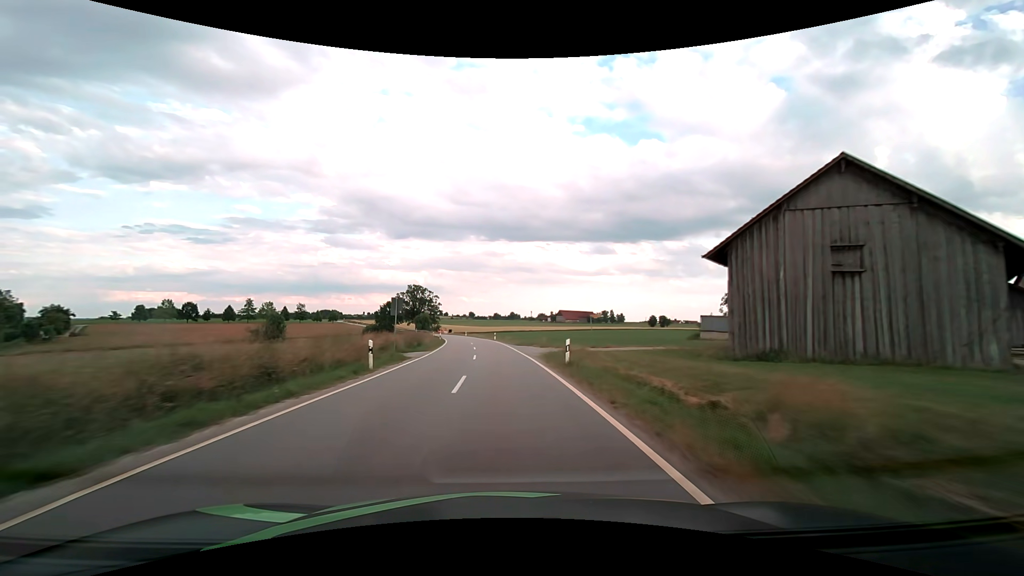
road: tertiary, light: Day
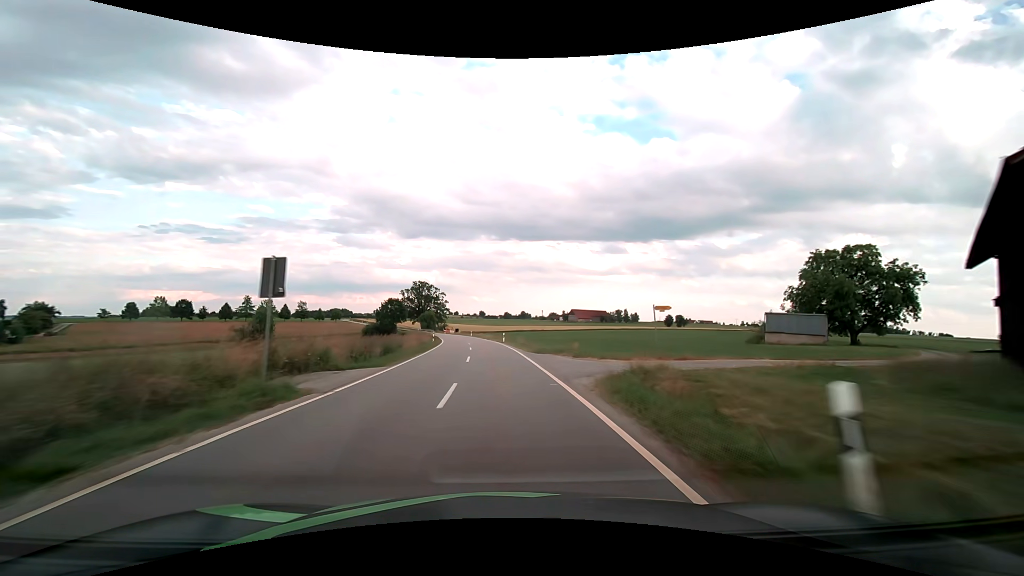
(-0.2, +14.2) m; -1°
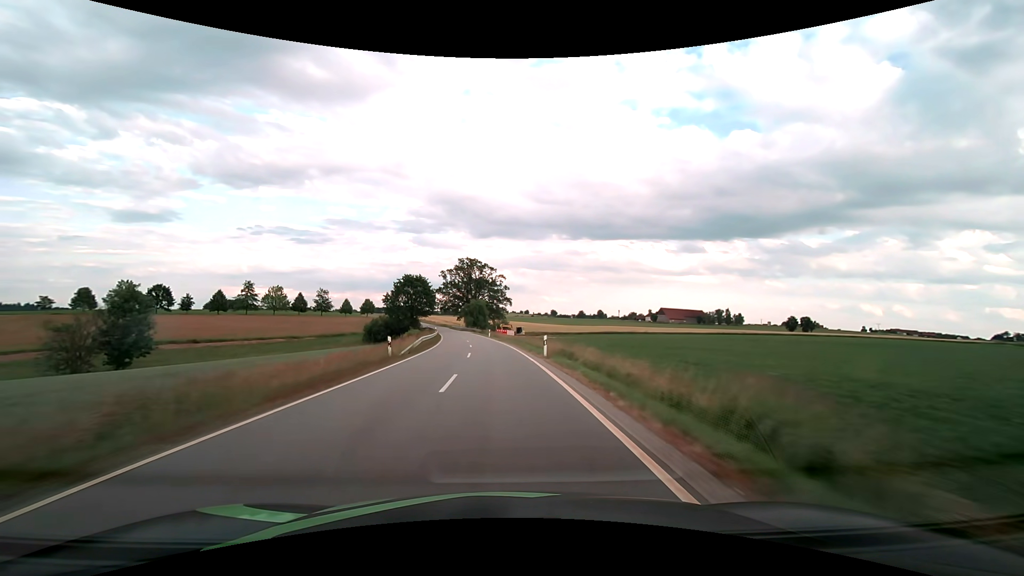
(-5.1, +71.0) m; -8°
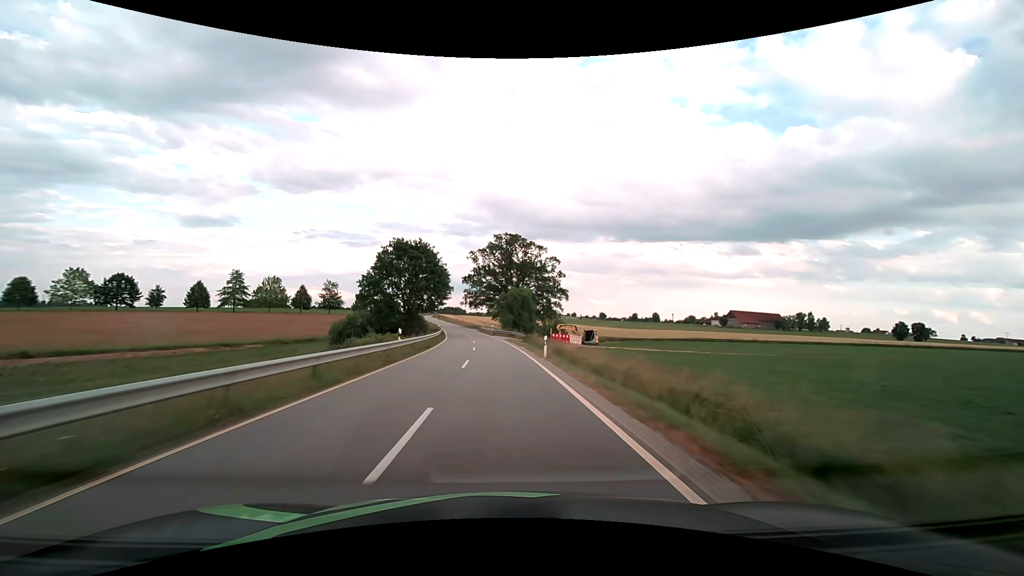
(-1.9, +42.6) m; -5°
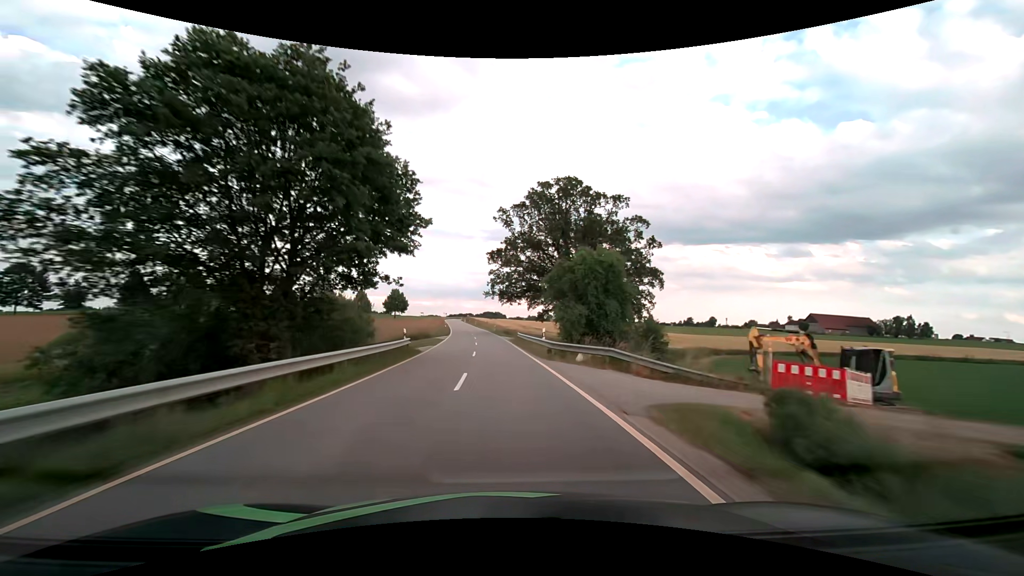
(-1.7, +42.5) m; -5°
(0, +10) (0, +20) (-1, +30) (-1, +40) (-2, +50) (-3, +60) (-4, +70) (-5, +80) (-6, +90) (-7, +100) m
